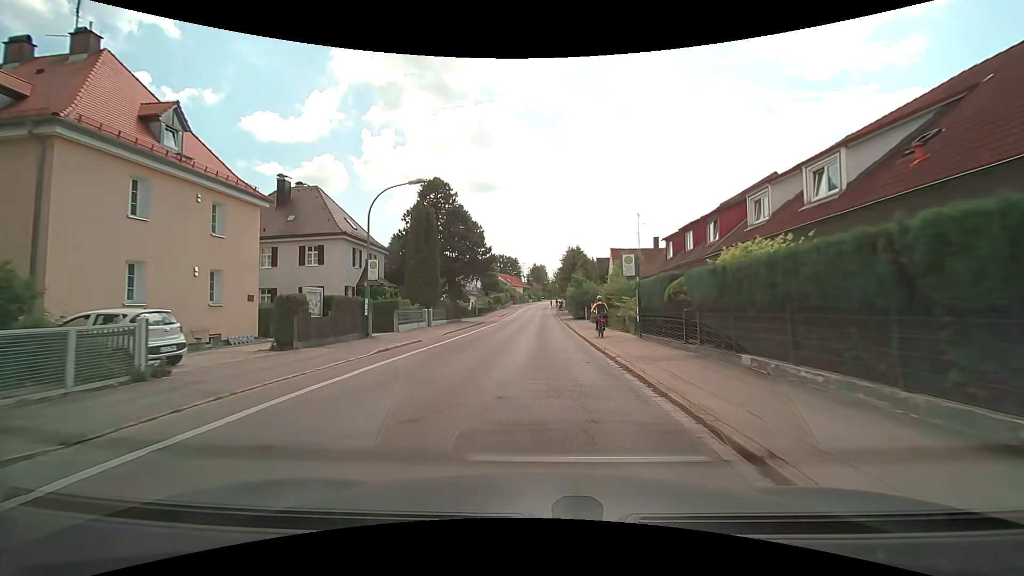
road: tertiary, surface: asphalt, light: Day
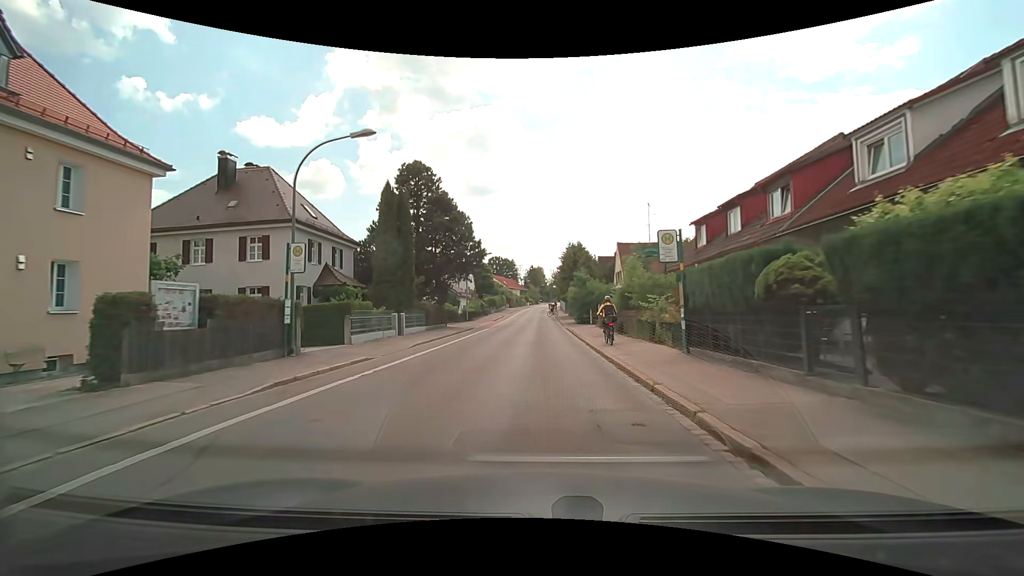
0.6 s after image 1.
(+0.1, +6.8) m; 0°
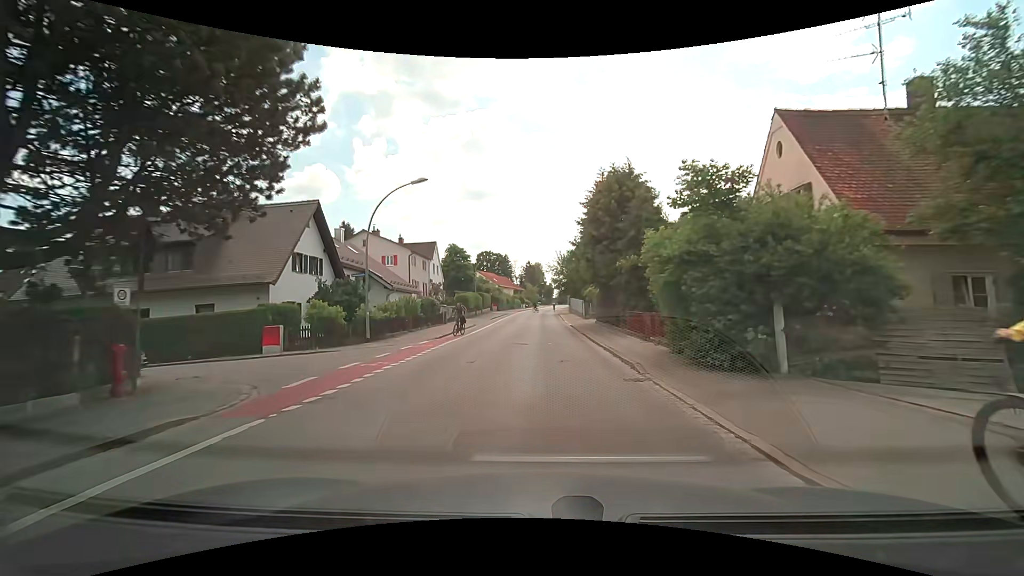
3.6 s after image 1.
(+0.1, +33.9) m; 0°
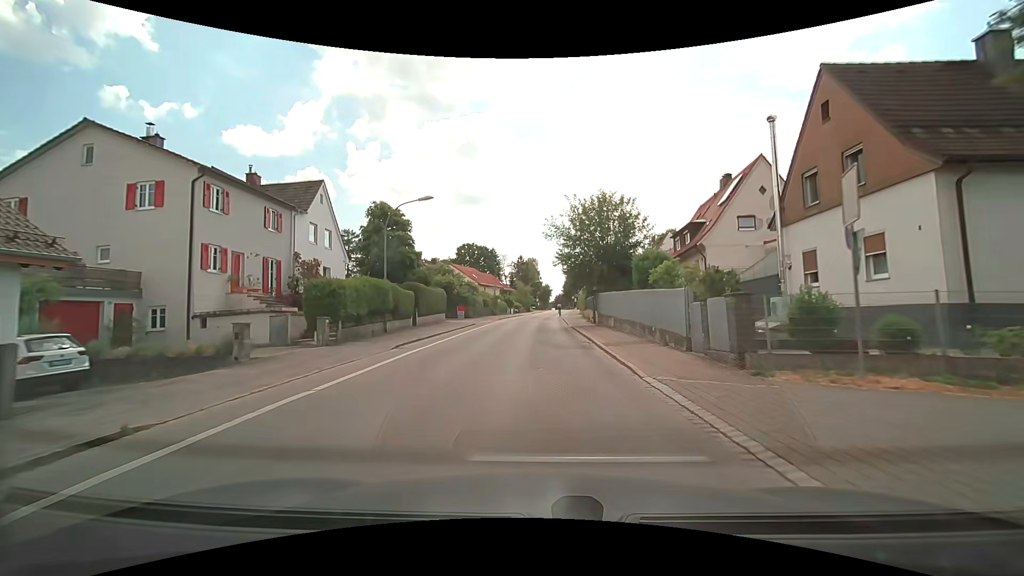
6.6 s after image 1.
(+0.3, +34.8) m; 0°
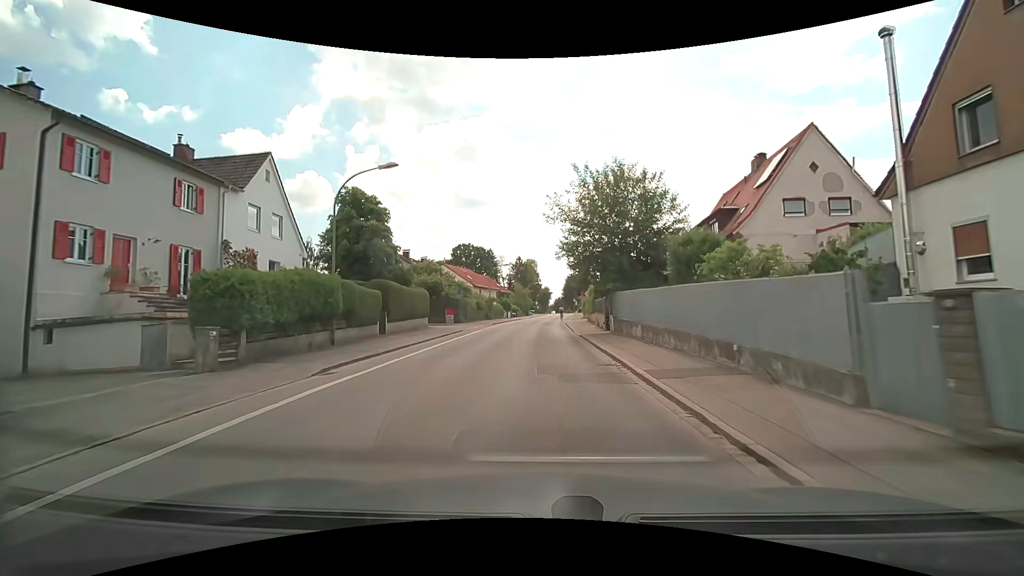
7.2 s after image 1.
(+0.1, +6.7) m; +1°
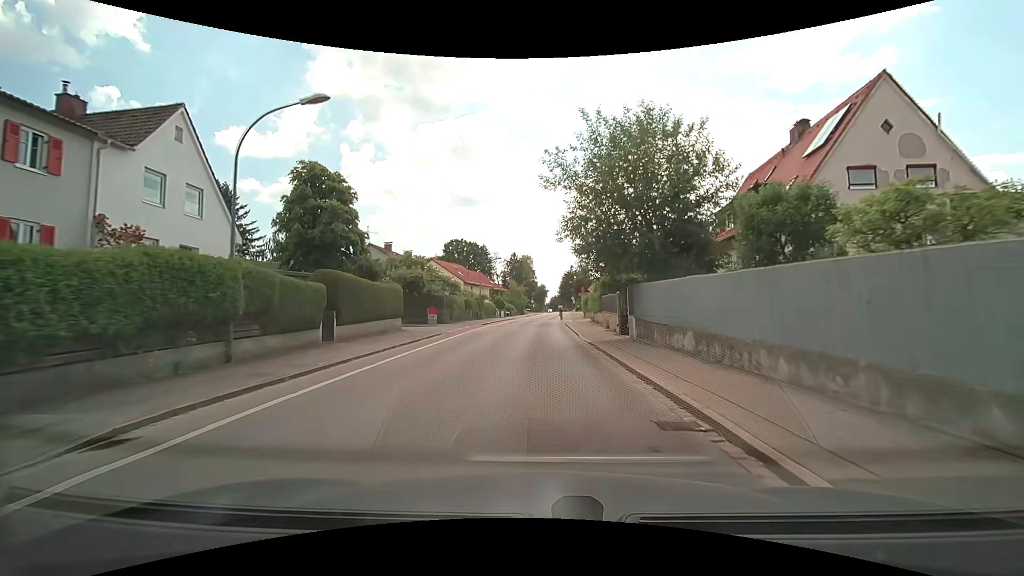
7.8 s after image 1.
(0.0, +6.4) m; 0°
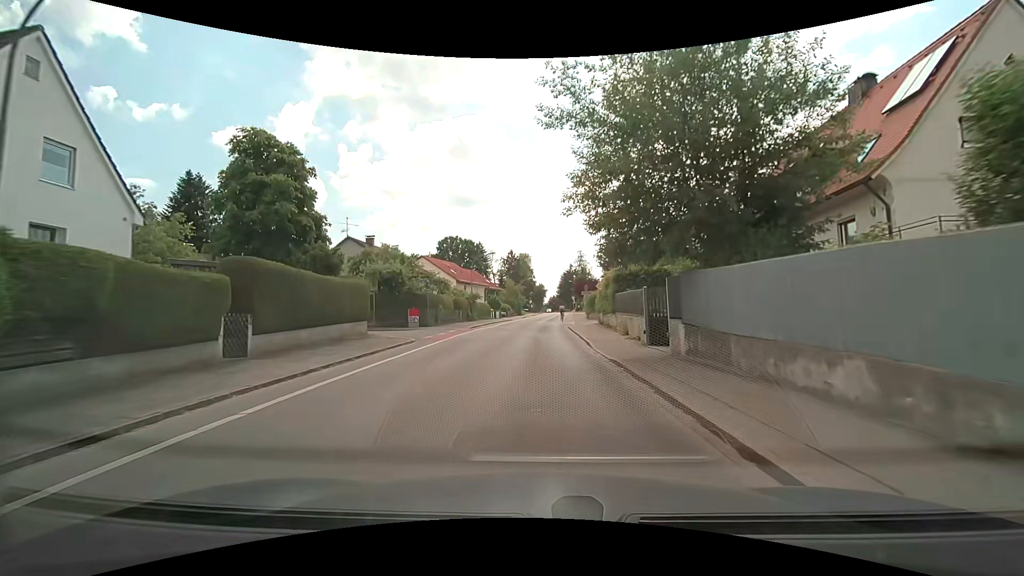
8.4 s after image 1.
(0.0, +6.1) m; 0°
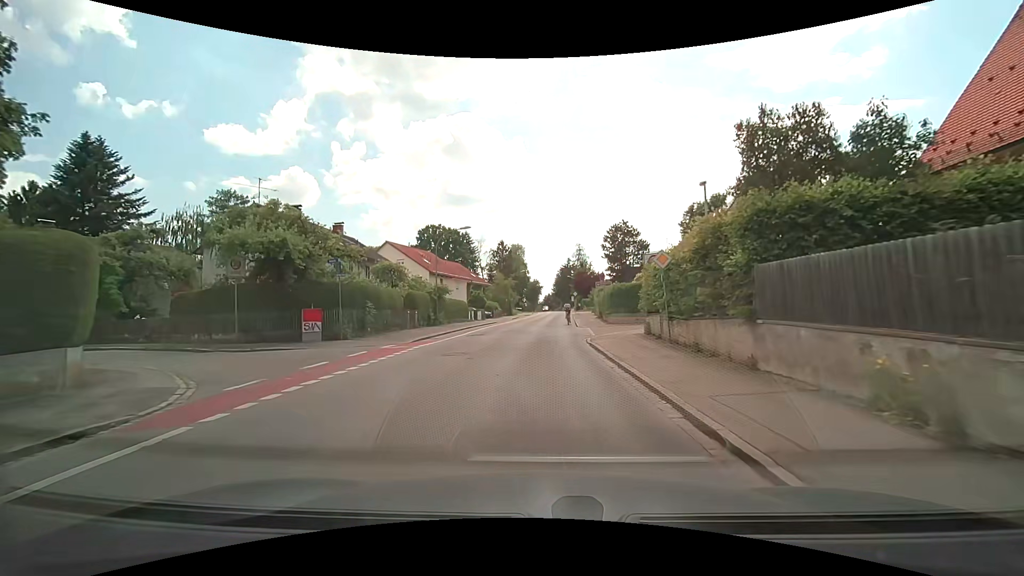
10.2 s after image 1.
(+0.1, +16.2) m; +1°
(0, +10) (0, +20) (+1, +30) (+1, +40) (+2, +50) (+2, +60) (+1, +70) (+2, +80) (+3, +90) (+4, +100) m
